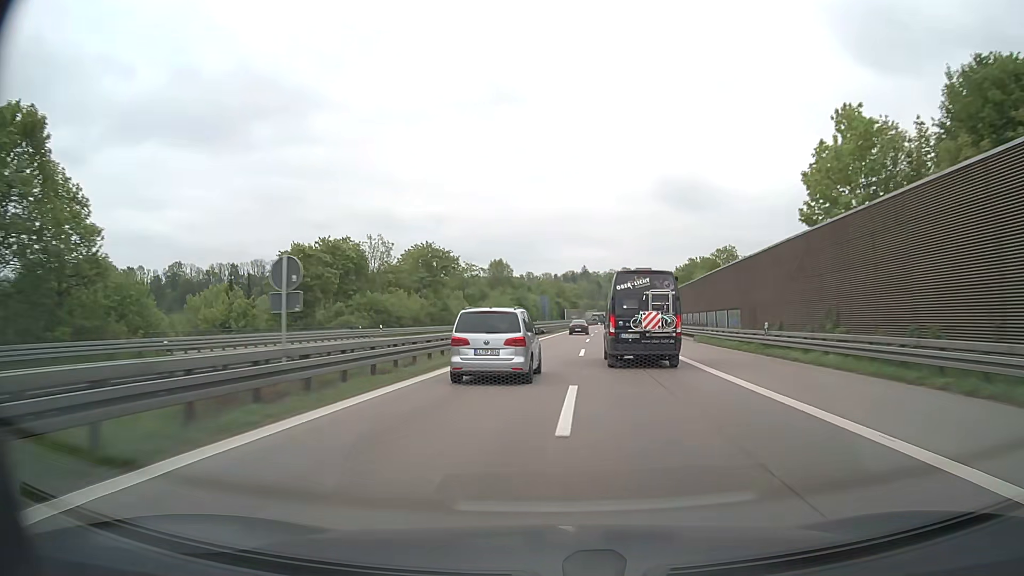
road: motorway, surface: asphalt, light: Day
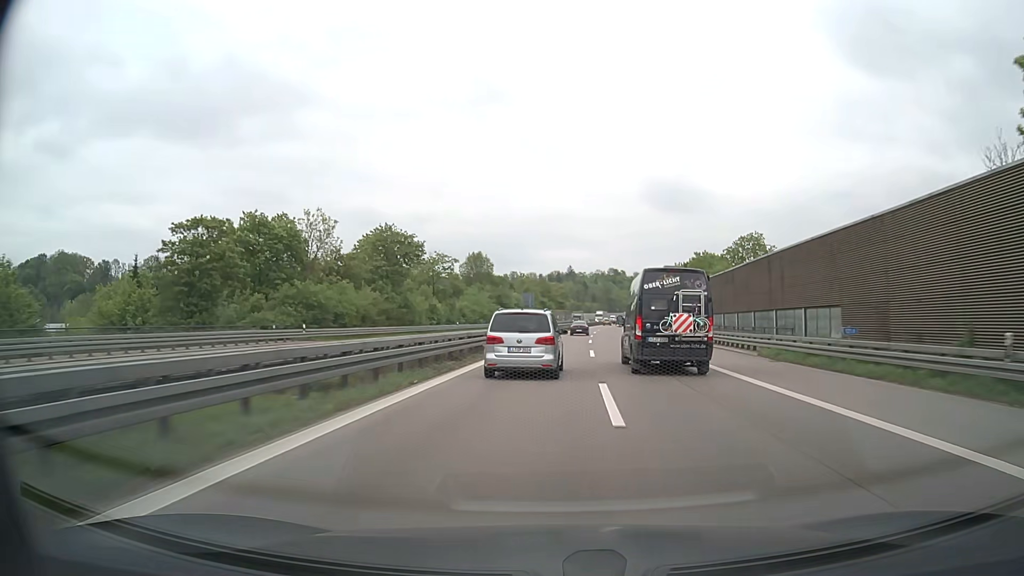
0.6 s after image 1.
(+0.1, +17.5) m; +1°
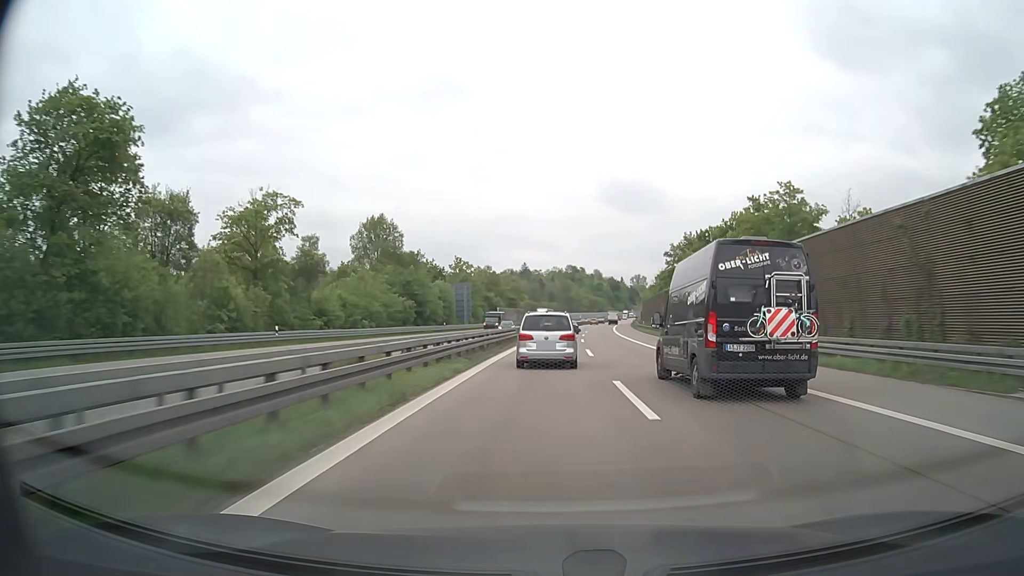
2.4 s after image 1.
(+2.1, +53.9) m; +4°
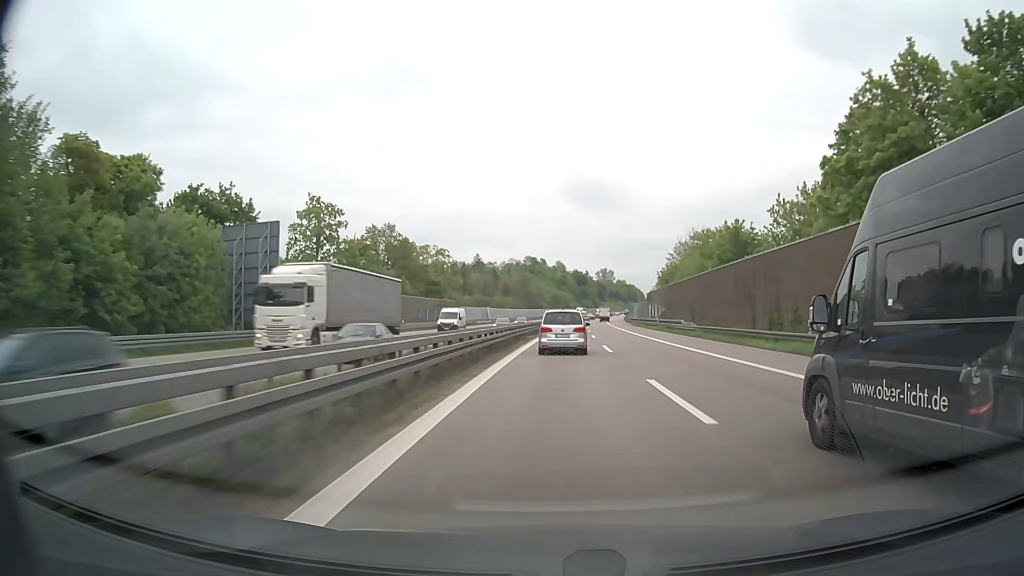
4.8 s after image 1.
(+2.1, +73.1) m; +3°
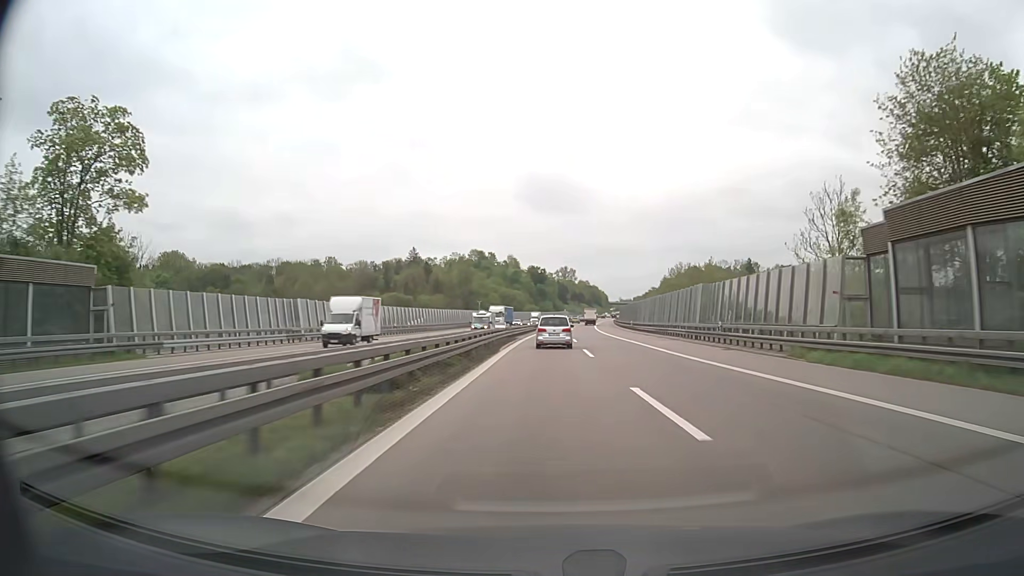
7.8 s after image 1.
(+3.8, +91.2) m; +4°
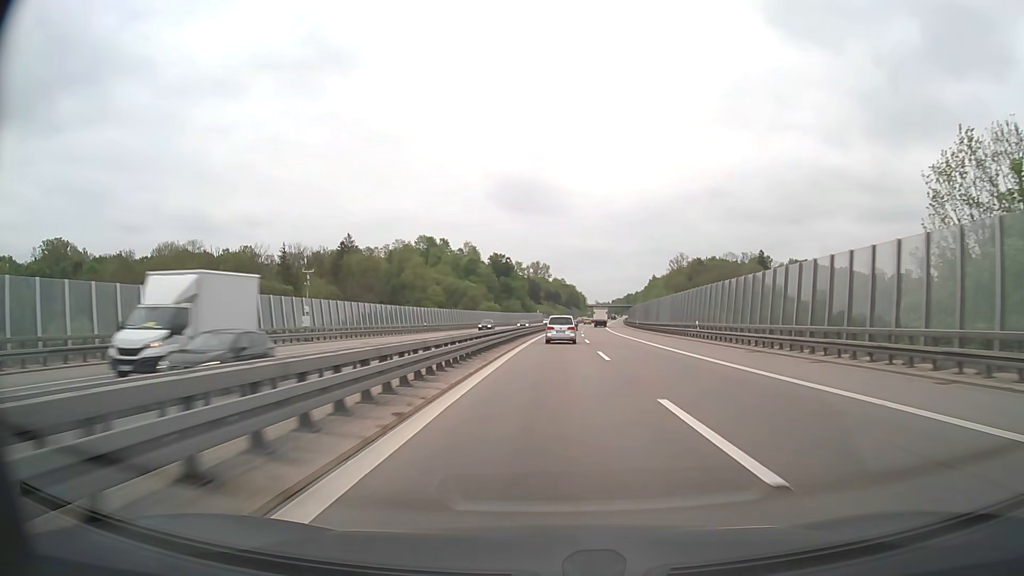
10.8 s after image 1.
(+1.5, +92.7) m; +2°
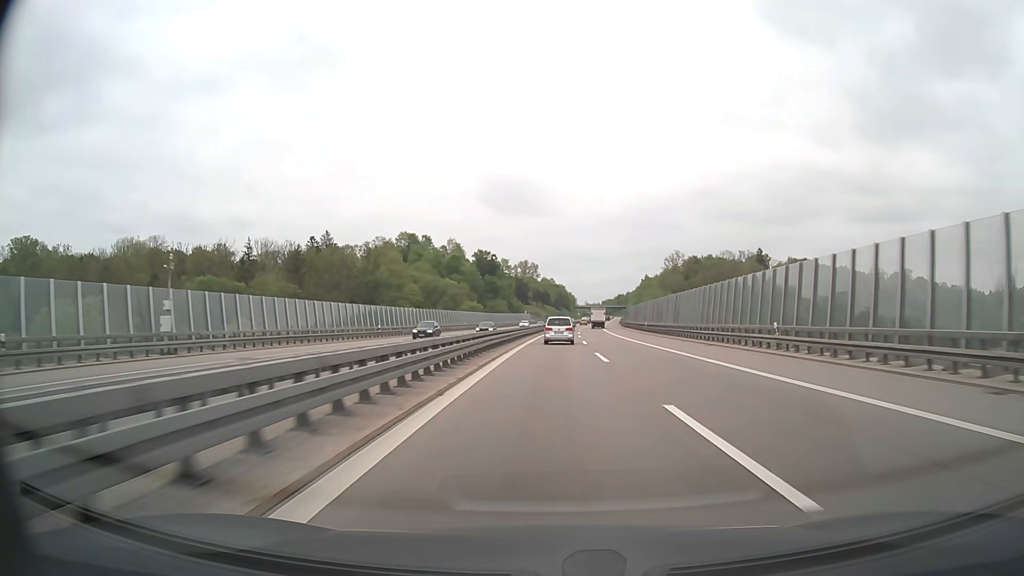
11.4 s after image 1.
(+0.2, +18.7) m; +1°
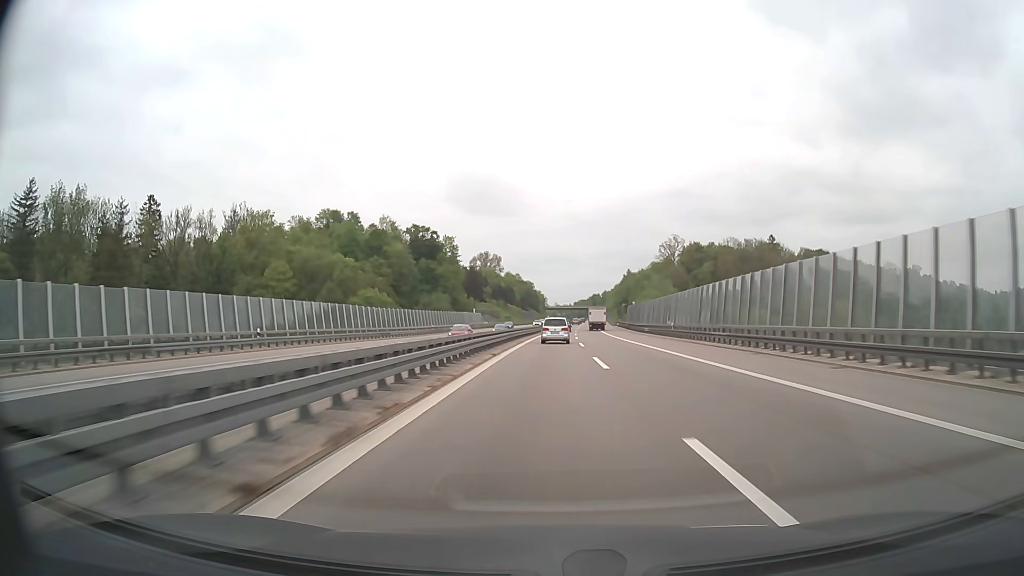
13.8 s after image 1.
(+2.1, +75.5) m; +3°
(0, +10) (0, +20) (0, +30) (0, +40) (+1, +50) (+1, +60) (+1, +70) (+2, +80) (+2, +90) (+3, +100) m
